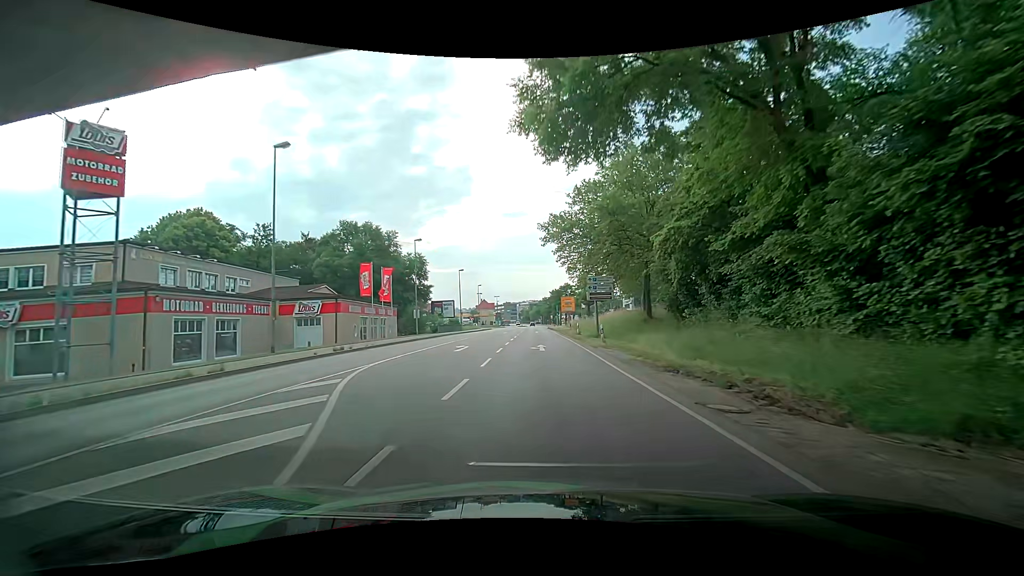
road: primary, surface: asphalt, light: Day
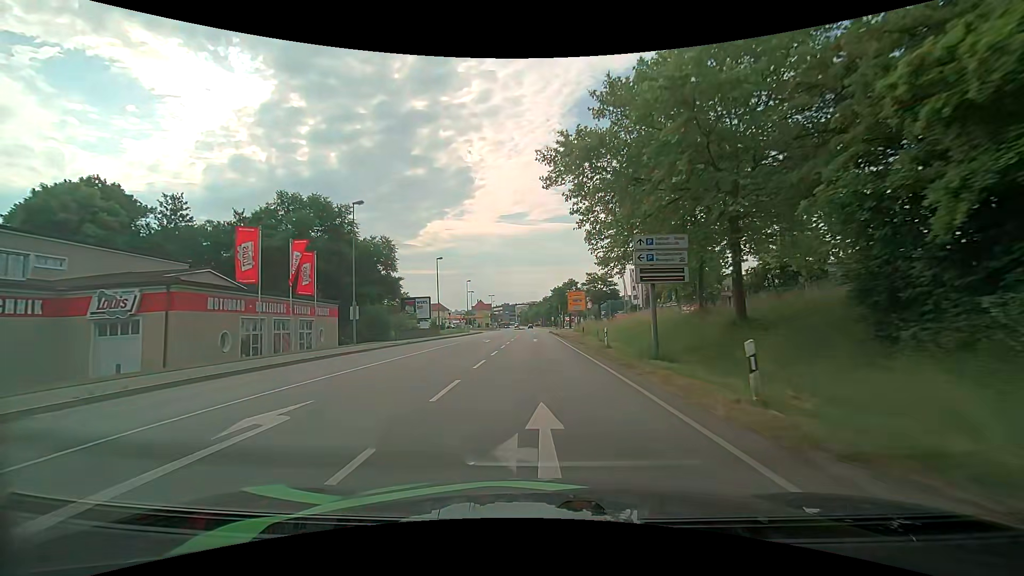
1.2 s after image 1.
(+0.2, +18.0) m; 0°
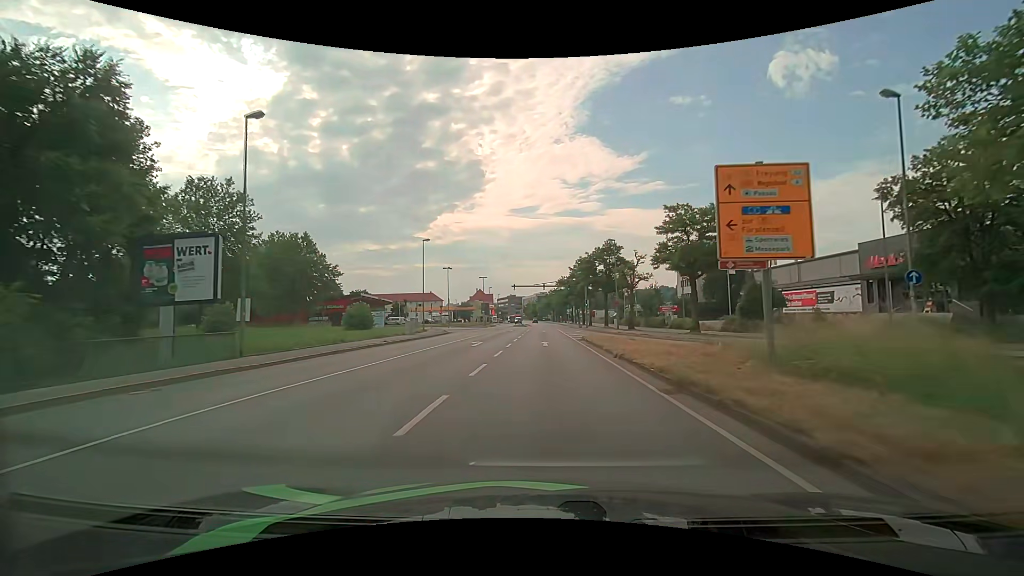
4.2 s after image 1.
(-0.8, +44.7) m; -1°
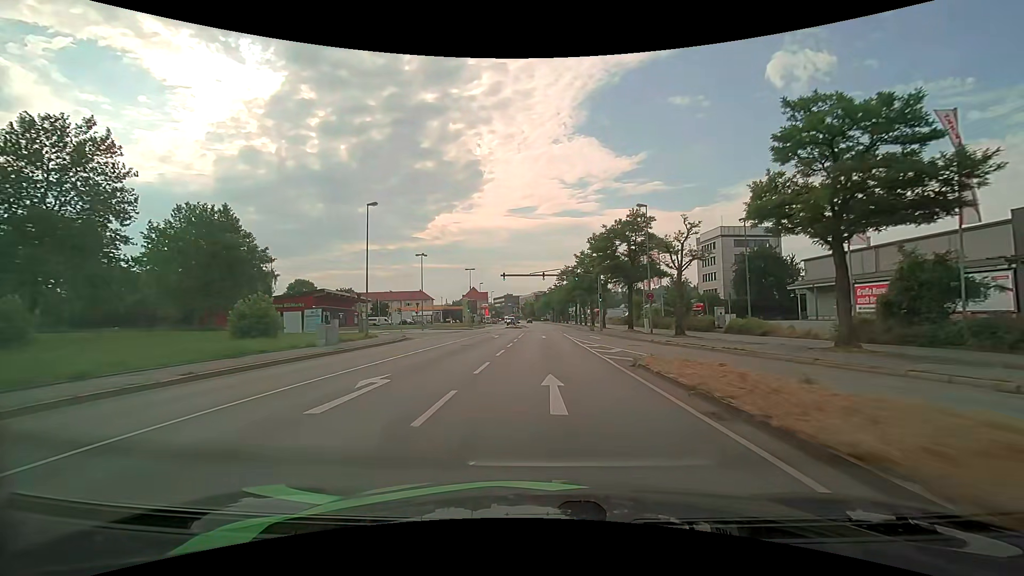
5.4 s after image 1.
(-0.1, +17.5) m; 0°
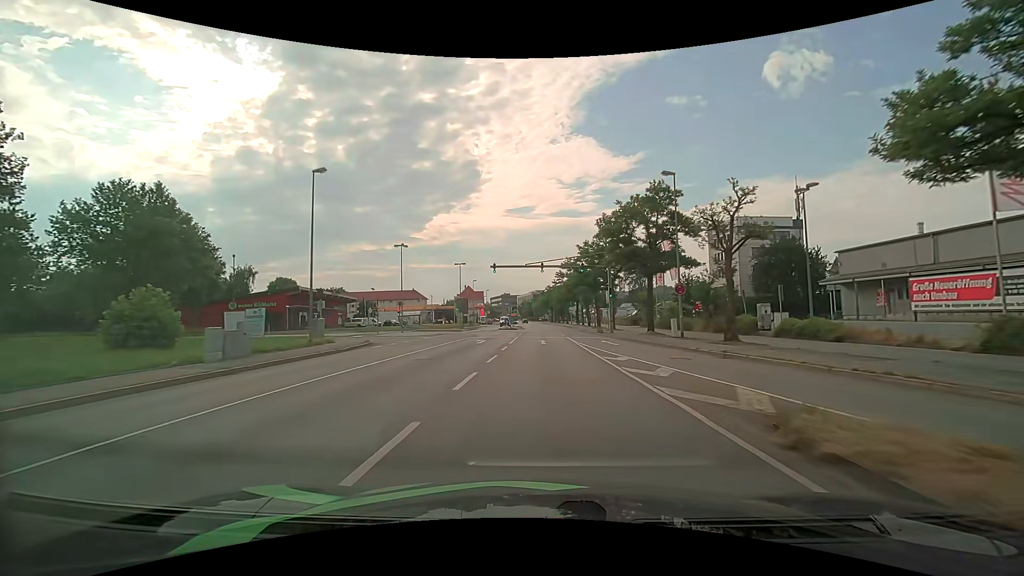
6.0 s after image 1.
(0.0, +8.8) m; 0°
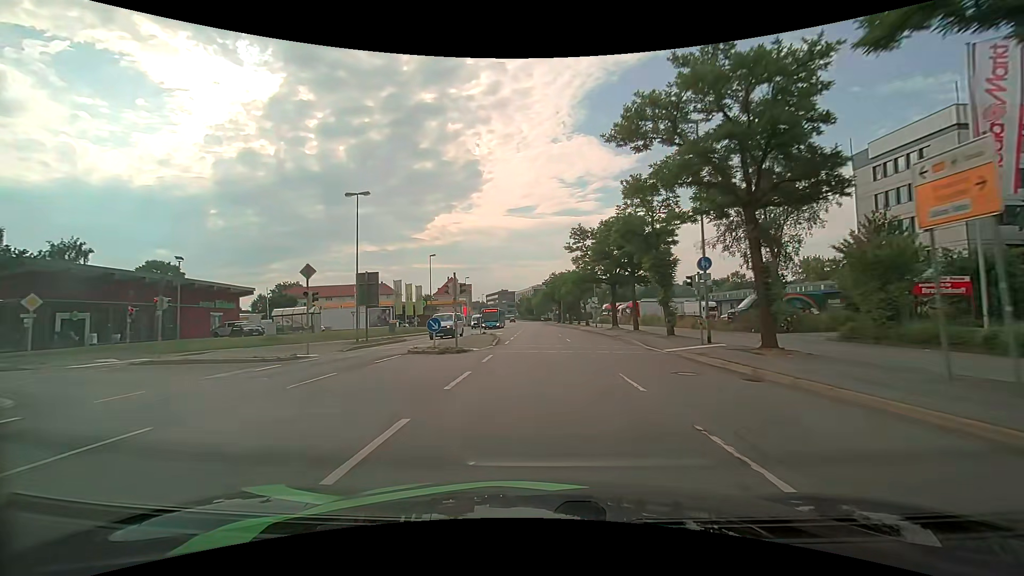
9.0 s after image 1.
(+0.1, +44.8) m; -1°
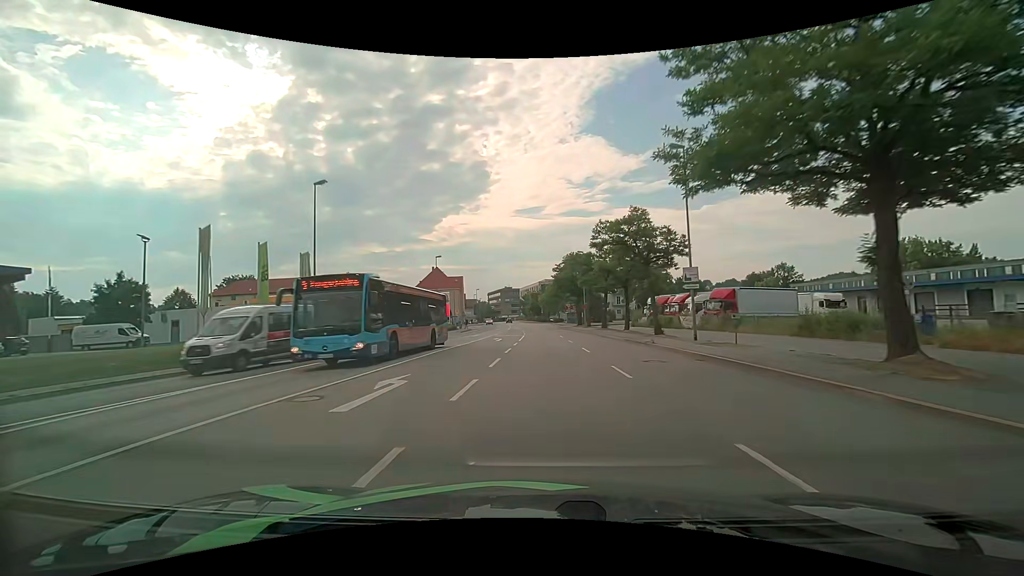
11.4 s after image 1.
(-0.1, +36.8) m; -1°
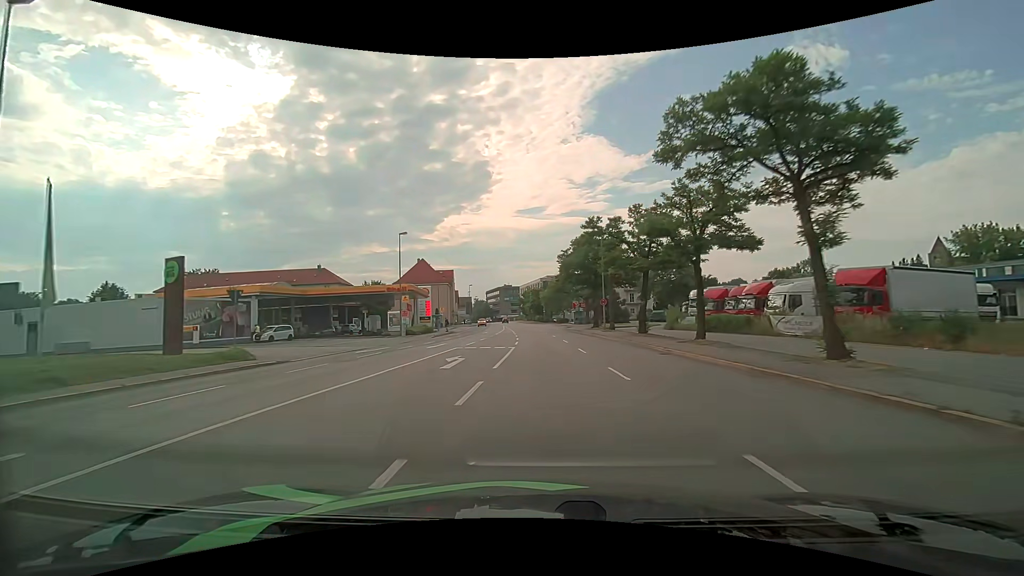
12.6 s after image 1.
(+0.1, +18.5) m; 0°
(0, +10) (0, +20) (0, +30) (-1, +40) (-1, +50) (-2, +60) (-3, +70) (-4, +80) (-5, +90) (-6, +100) m
